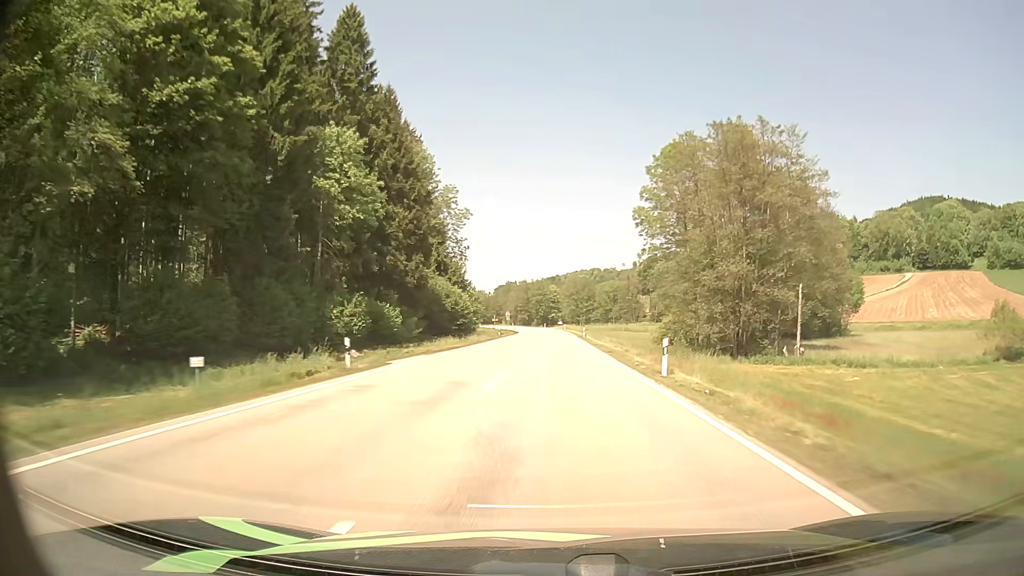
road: secondary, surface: asphalt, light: Day
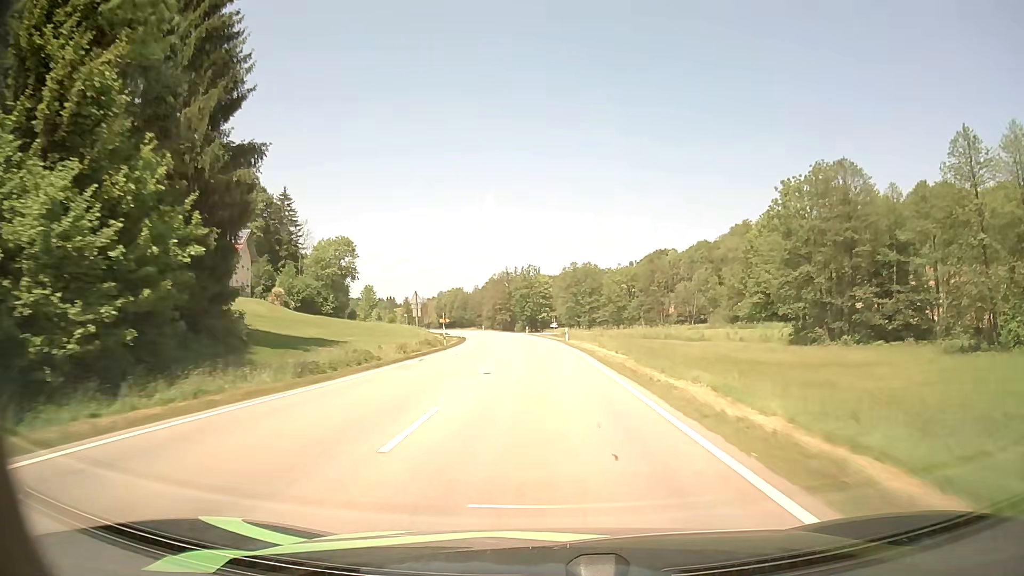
(+0.9, +70.7) m; 0°
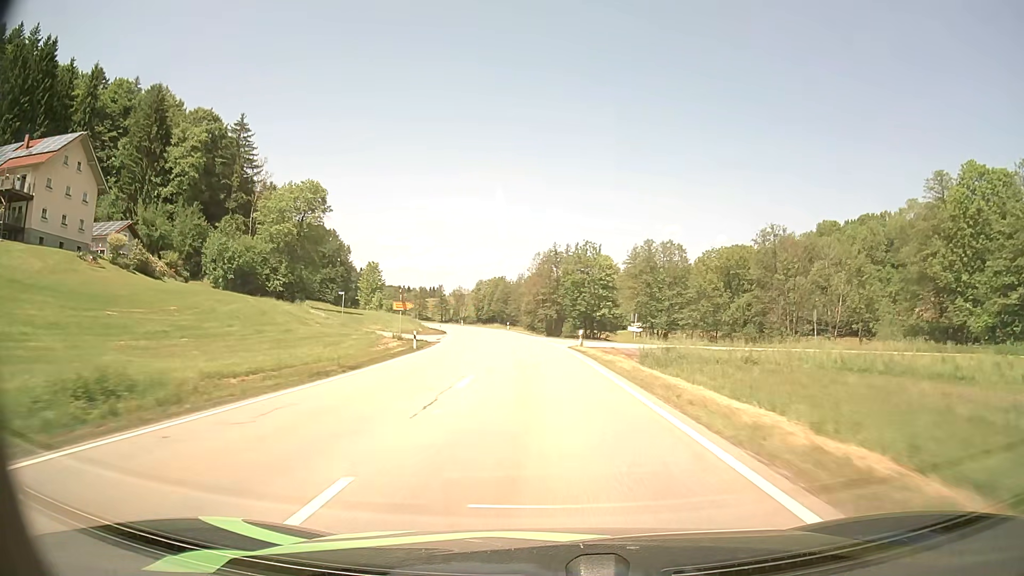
(-1.7, +55.8) m; -4°
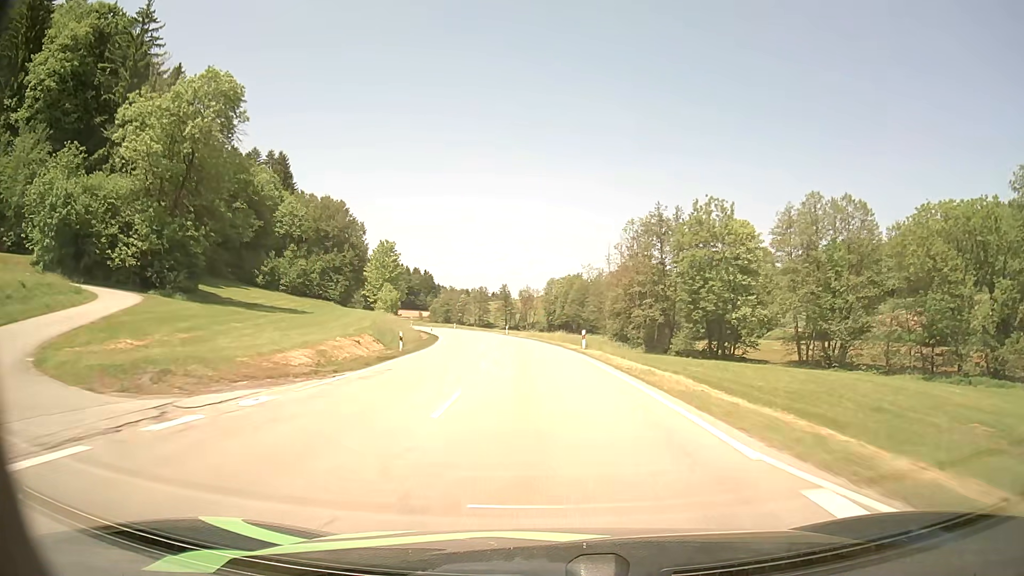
(-3.0, +55.5) m; -6°
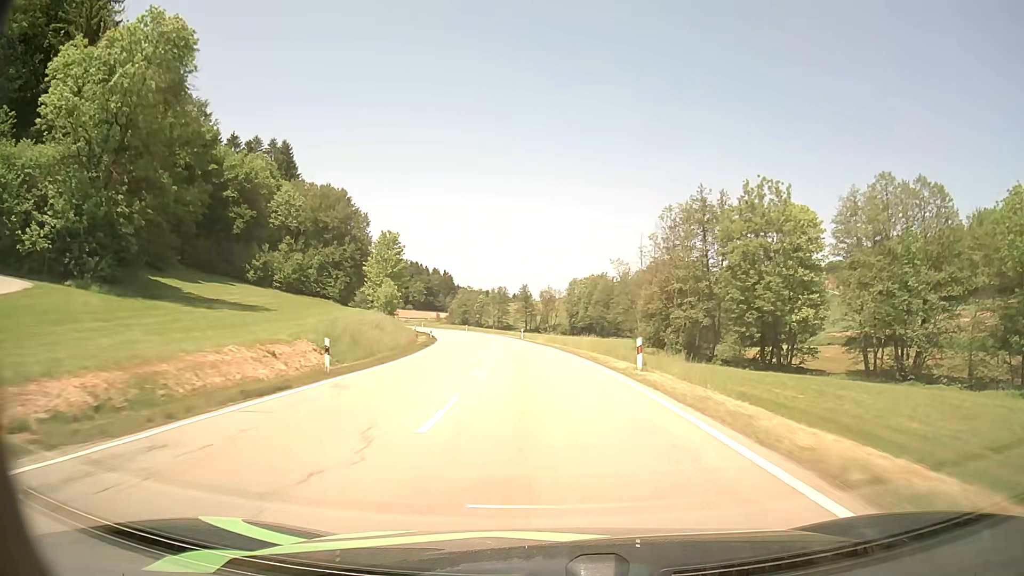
(-0.2, +13.9) m; -2°
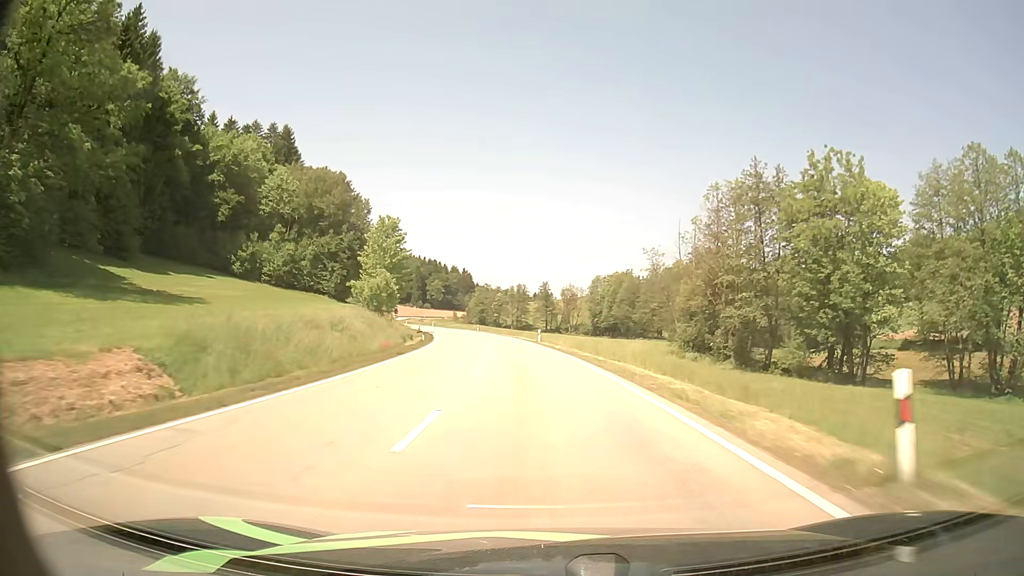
(-0.2, +14.0) m; -2°
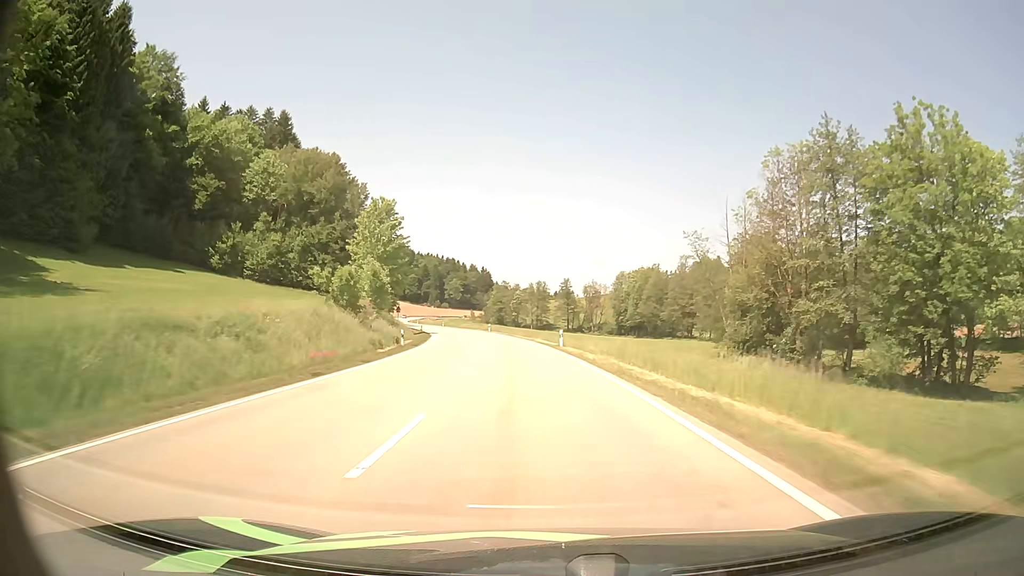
(-0.2, +14.1) m; -2°
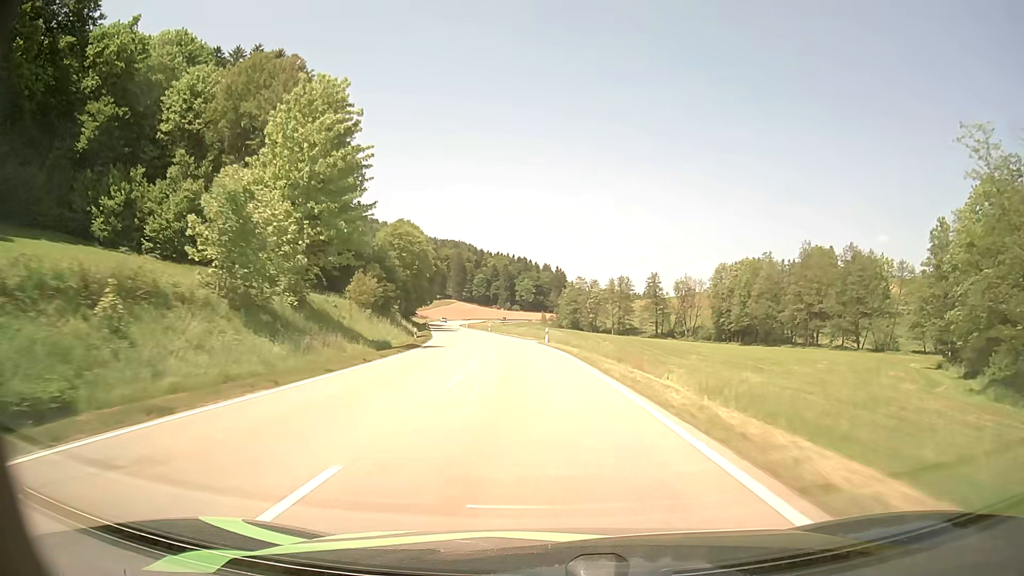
(-2.3, +42.2) m; -7°
(0, +10) (0, +20) (-1, +30) (-2, +40) (-3, +50) (-4, +60) (-6, +70) (-8, +80) (-10, +89) (-11, +99) m
